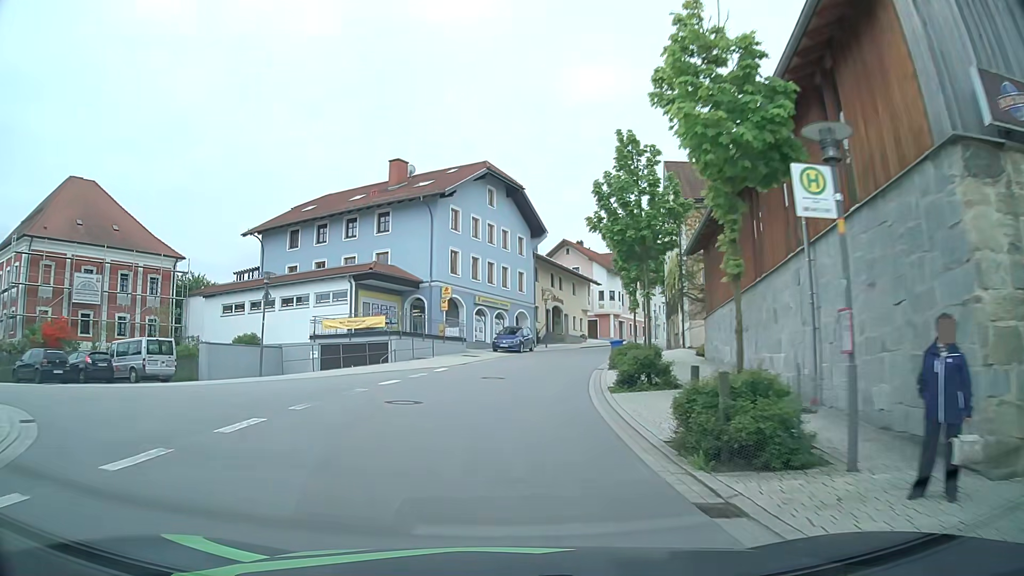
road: tertiary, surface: asphalt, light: Day
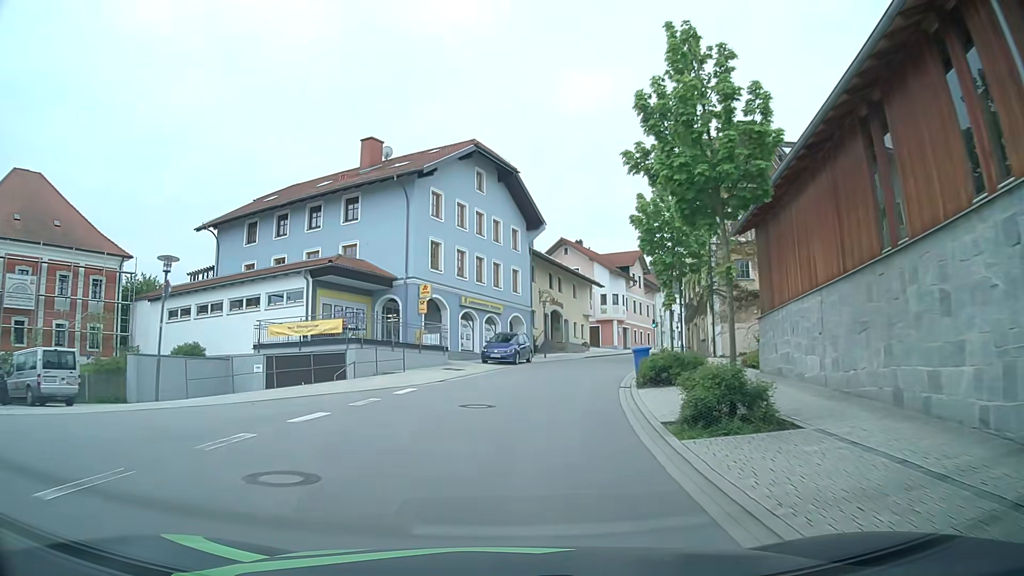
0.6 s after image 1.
(0.0, +7.3) m; 0°
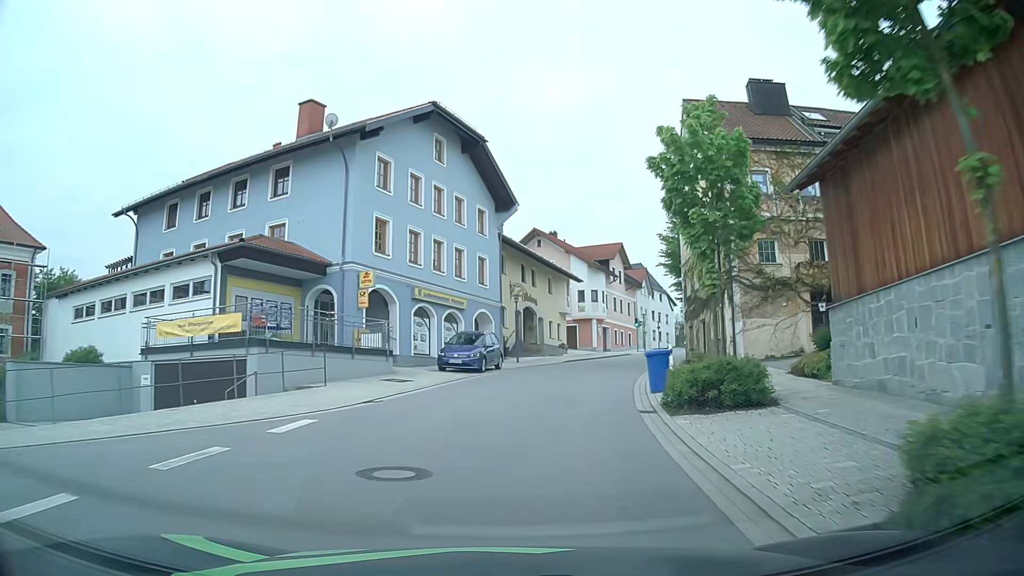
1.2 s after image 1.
(+0.1, +7.2) m; +2°
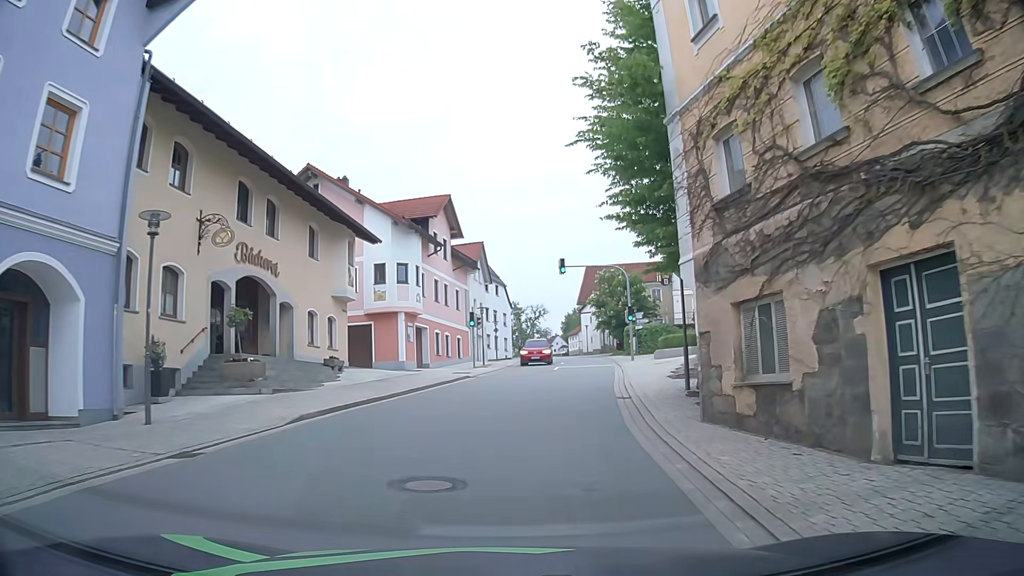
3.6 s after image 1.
(+3.3, +25.4) m; +16°
